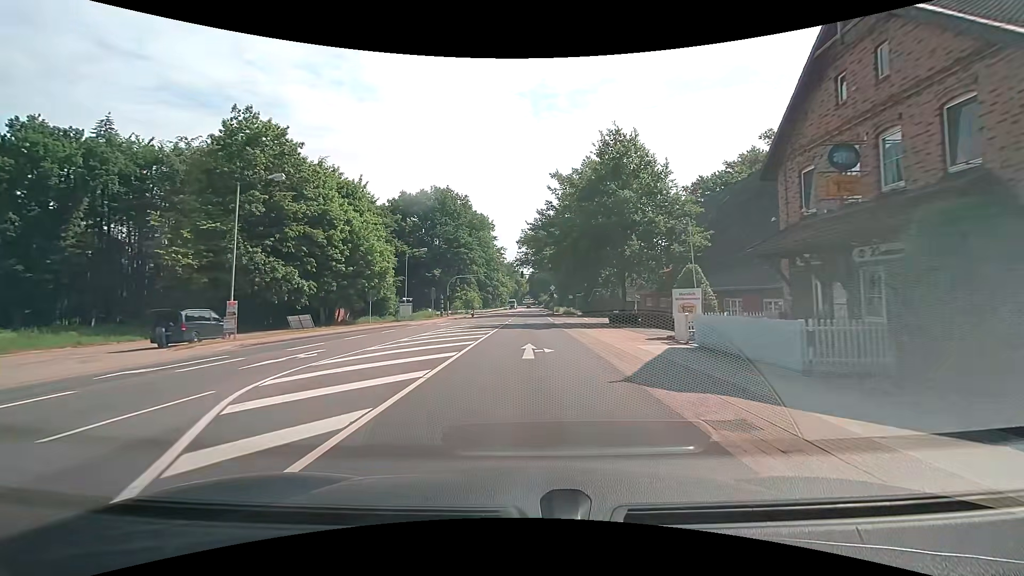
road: primary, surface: asphalt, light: Day
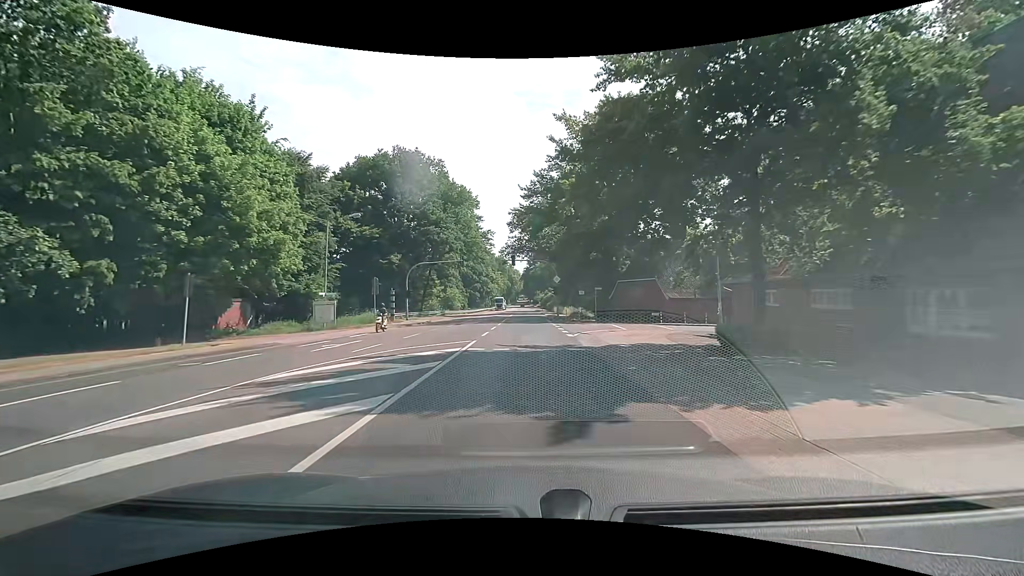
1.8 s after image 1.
(0.0, +23.0) m; 0°
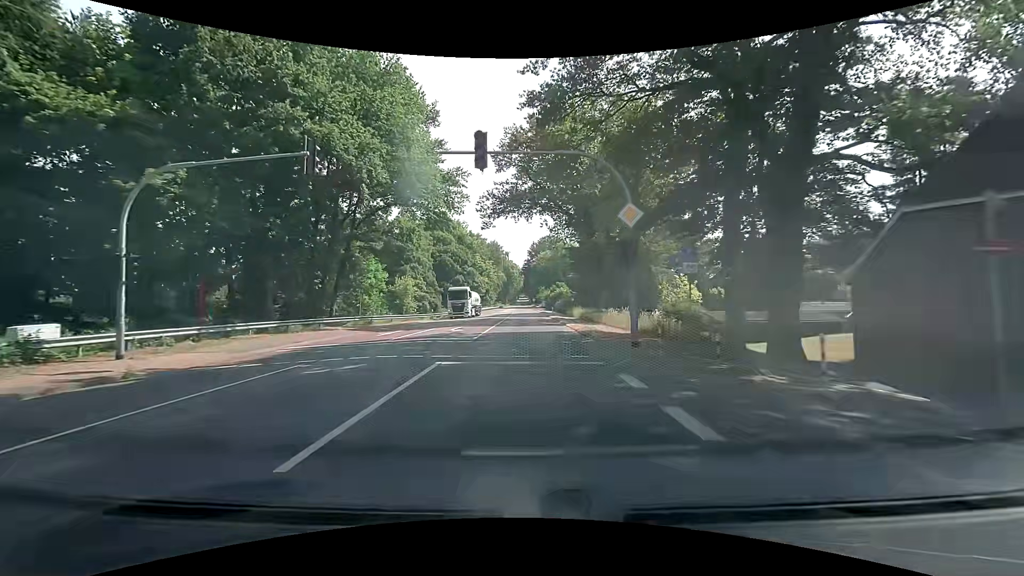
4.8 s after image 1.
(0.0, +37.8) m; 0°
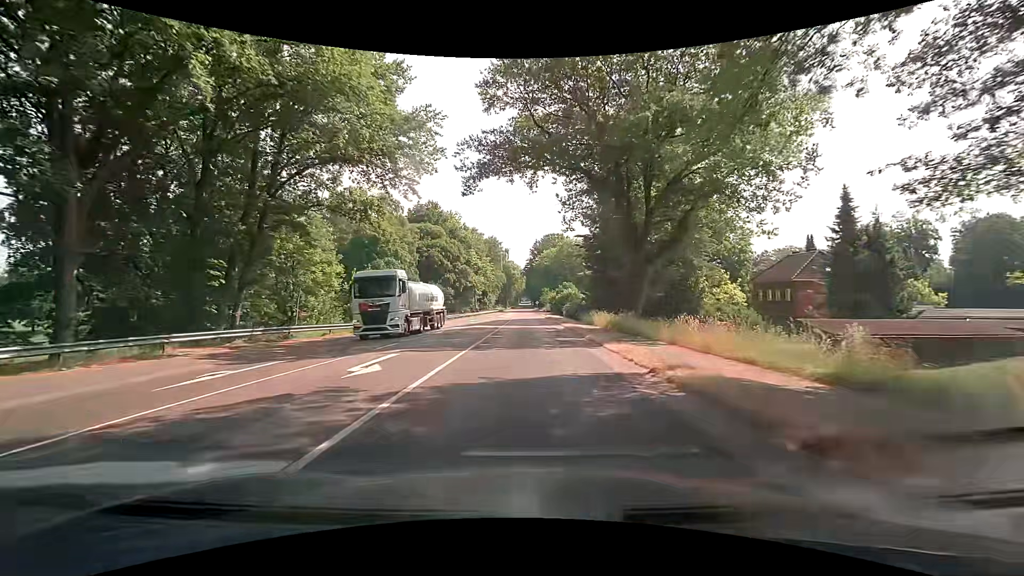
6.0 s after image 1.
(0.0, +15.0) m; 0°
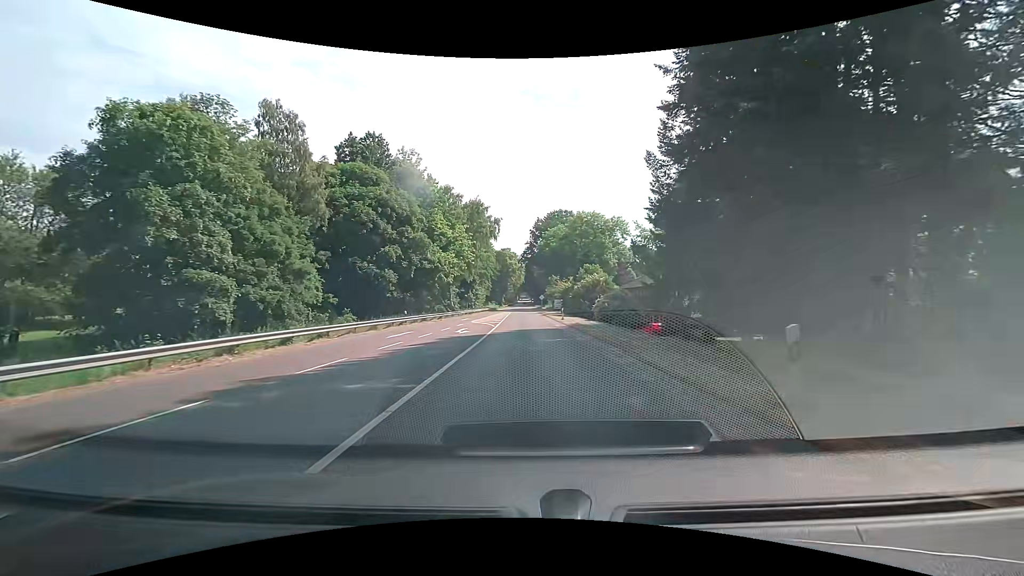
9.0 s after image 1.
(+0.1, +37.4) m; 0°
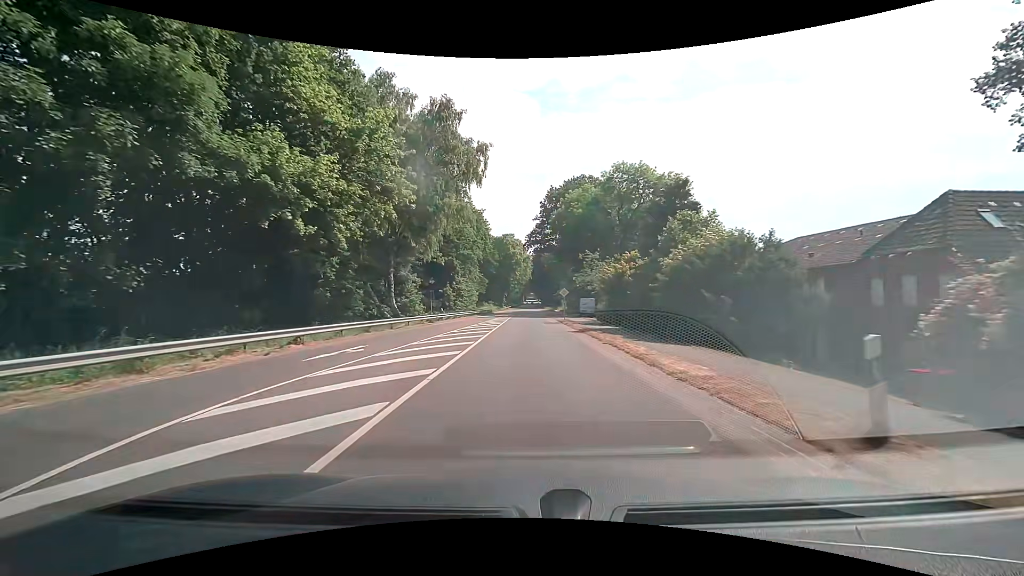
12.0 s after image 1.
(+0.3, +37.4) m; 0°
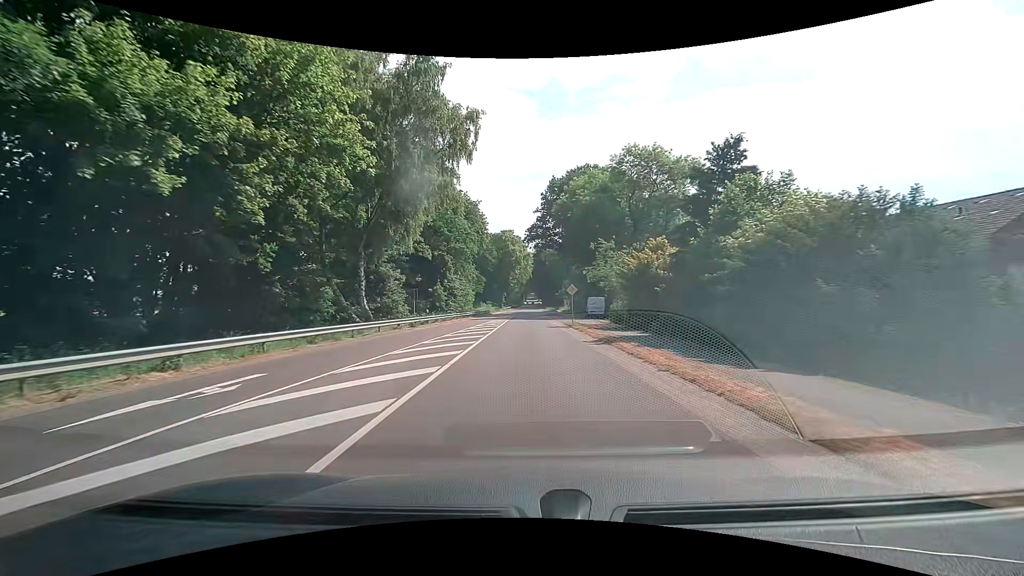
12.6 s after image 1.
(0.0, +7.4) m; 0°
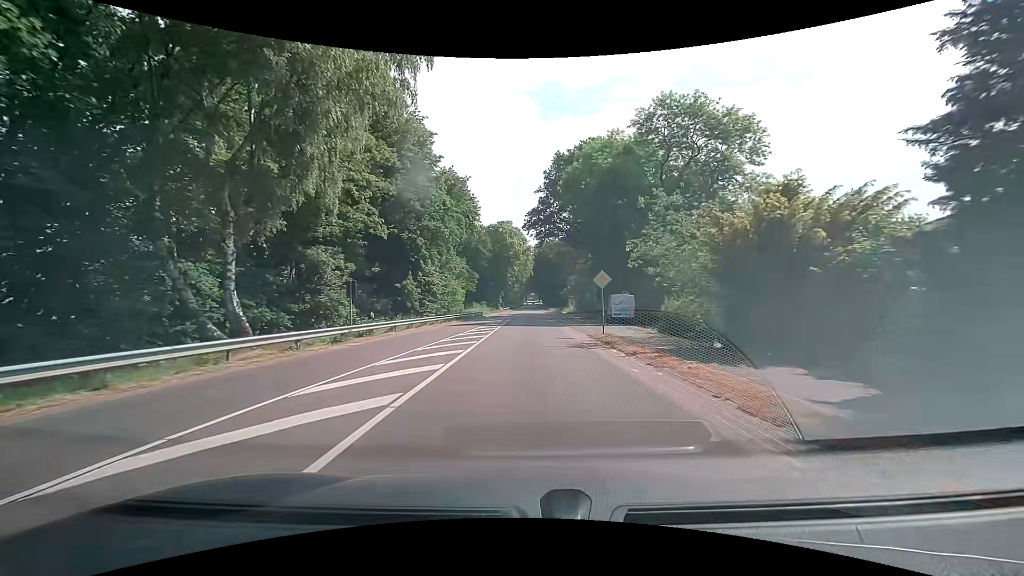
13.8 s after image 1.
(0.0, +14.9) m; 0°
(0, +10) (0, +20) (0, +30) (0, +40) (0, +50) (0, +60) (0, +70) (0, +80) (+1, +90) (+1, +100) m
